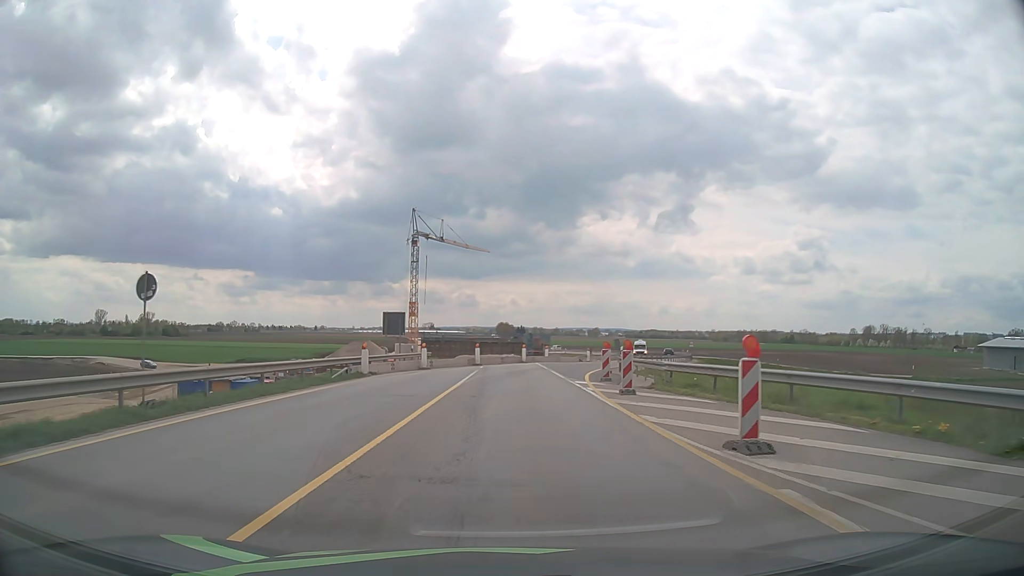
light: Day
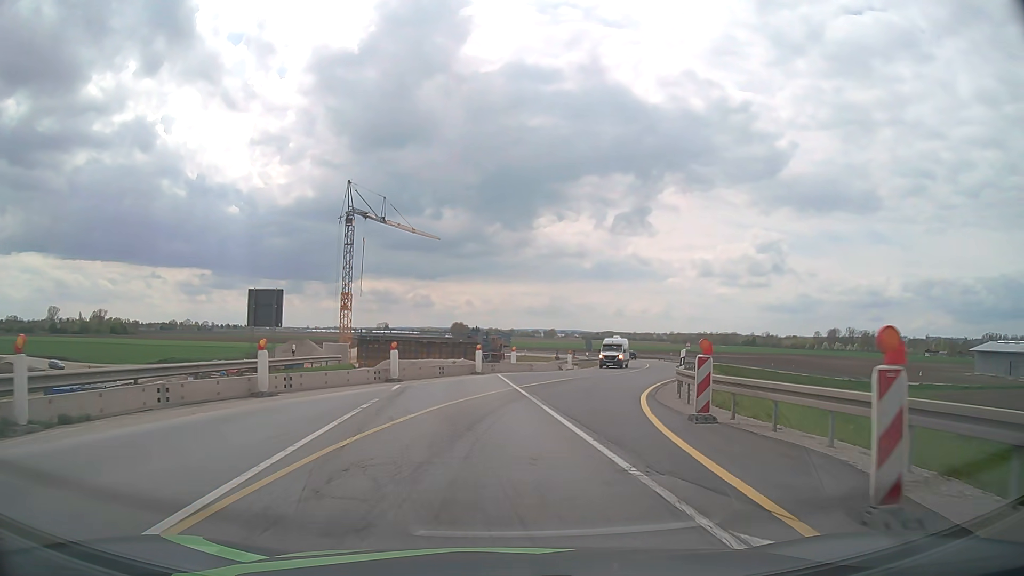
(+0.4, +20.8) m; +4°
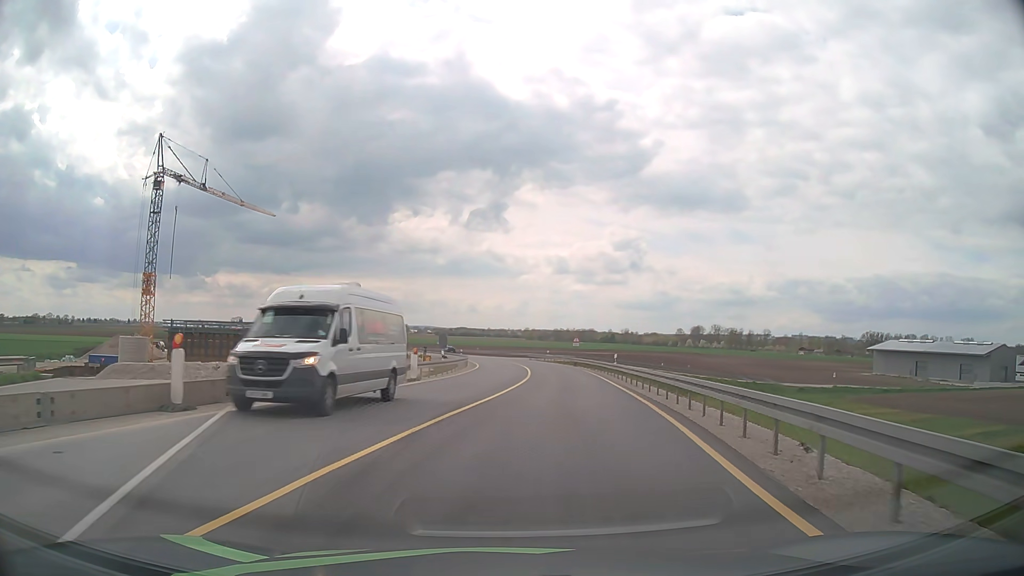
(+2.0, +20.5) m; +13°
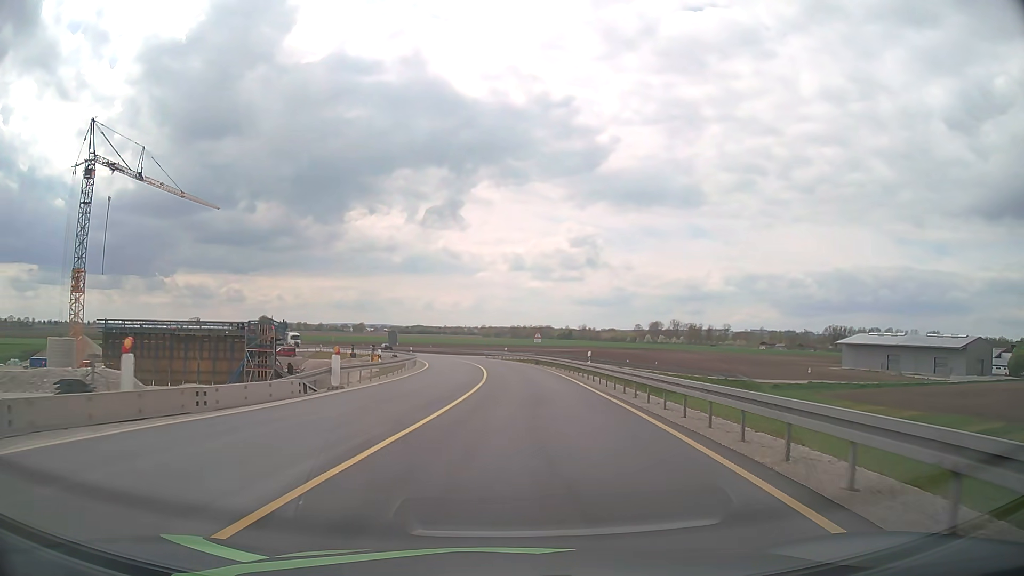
(+0.2, +6.9) m; +4°
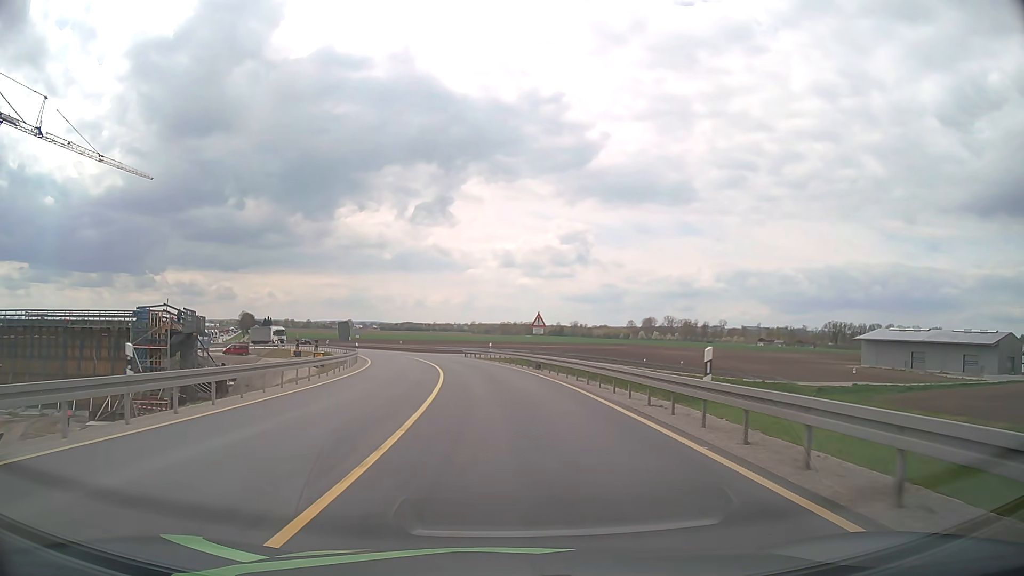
(+0.4, +21.4) m; +1°
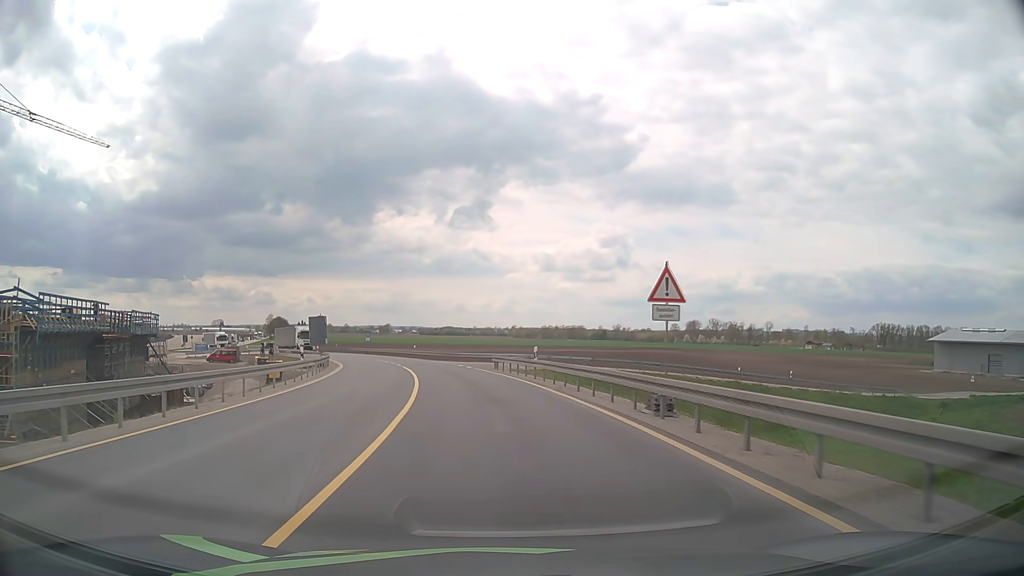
(-0.6, +22.4) m; -4°
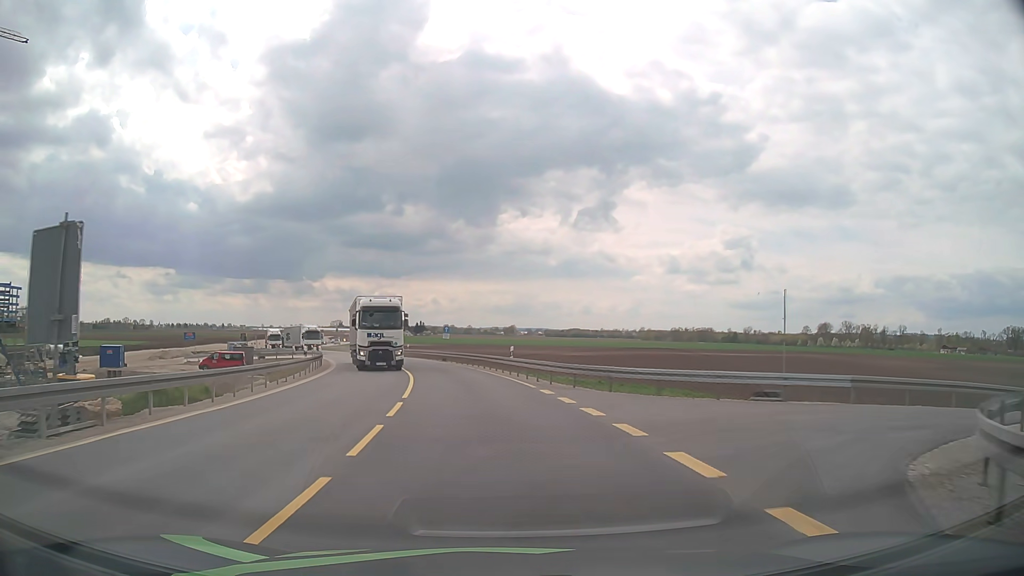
(-3.4, +37.5) m; -11°
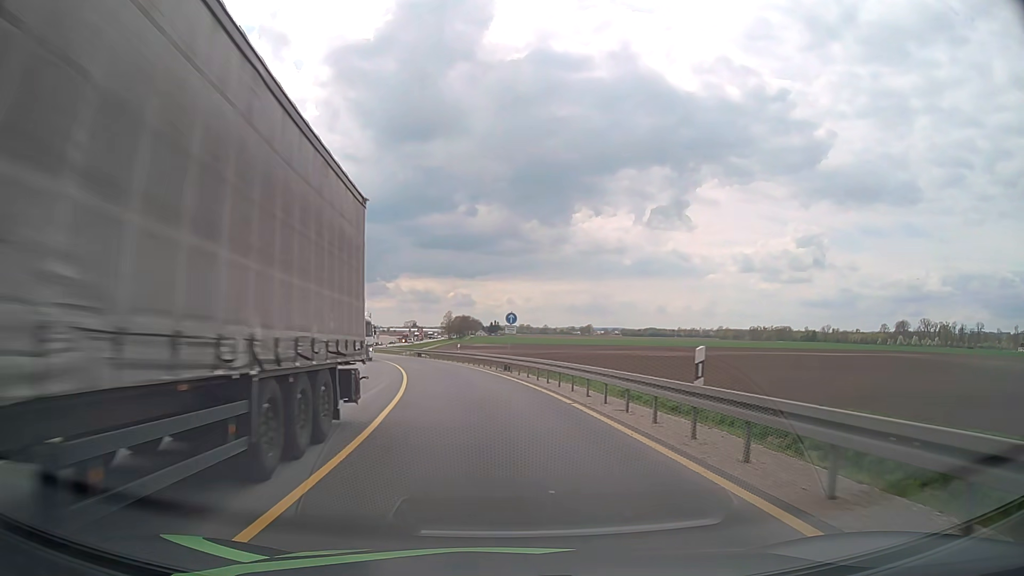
(-1.2, +22.5) m; -6°
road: unclassified
